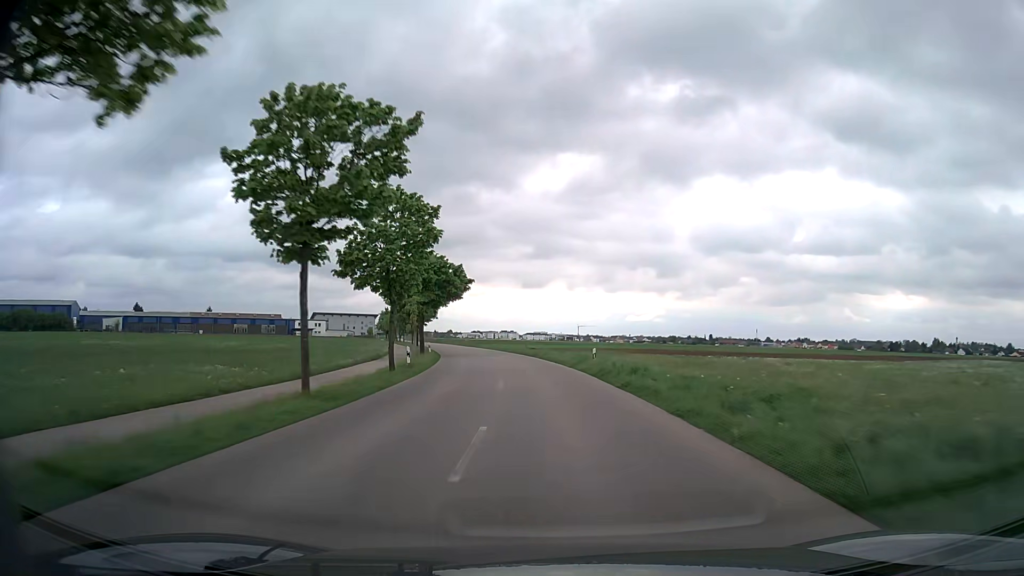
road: tertiary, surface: asphalt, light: Day
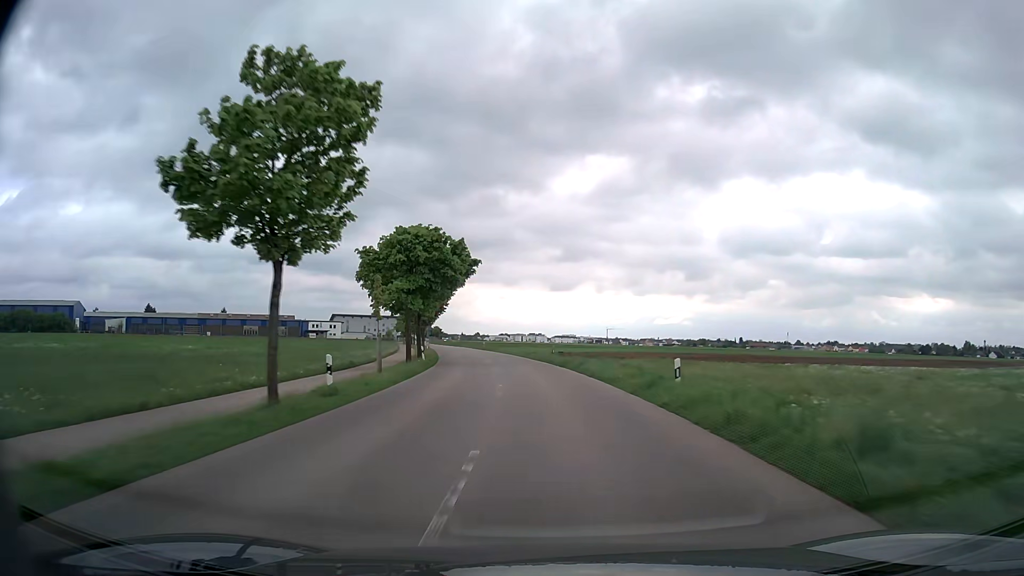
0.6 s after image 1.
(-0.3, +14.4) m; -2°
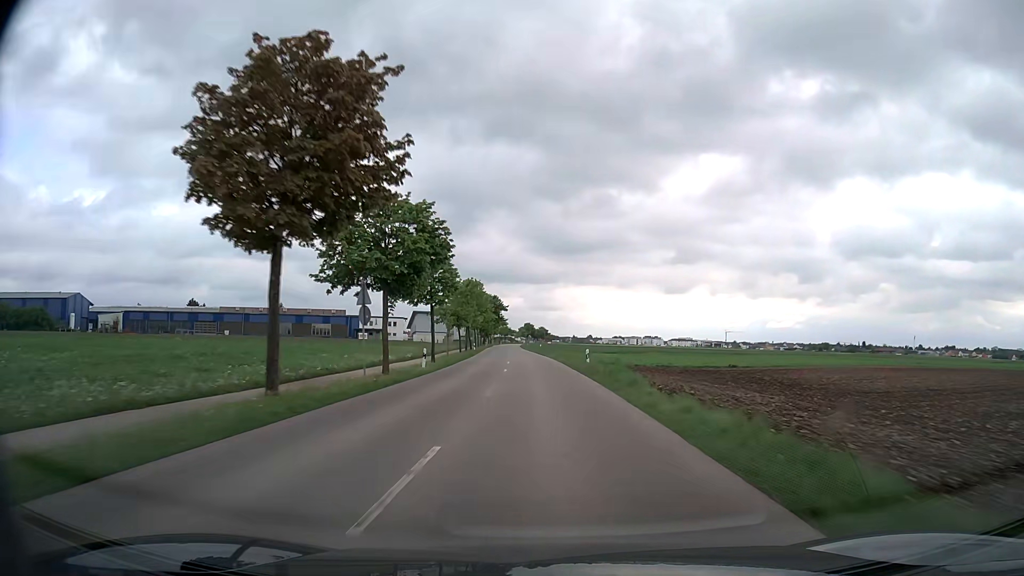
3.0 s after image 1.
(-5.0, +59.9) m; -9°
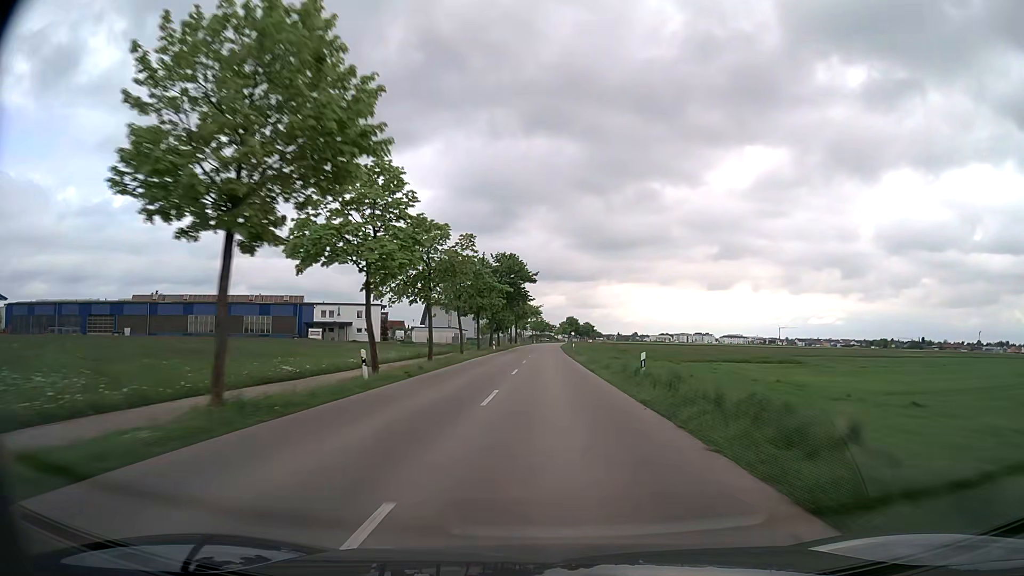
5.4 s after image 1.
(-2.5, +63.6) m; -4°
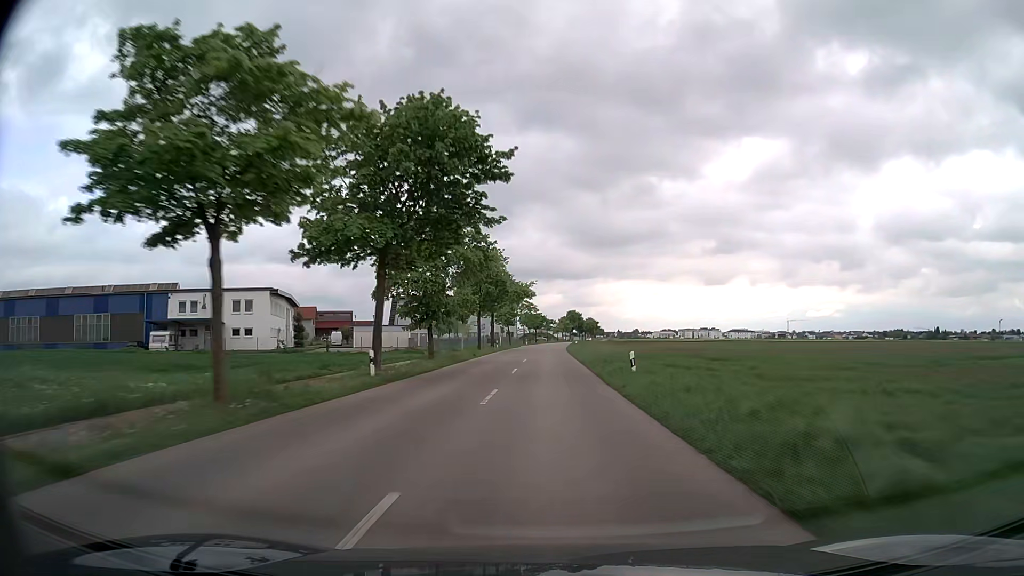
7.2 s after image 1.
(-0.1, +47.6) m; 0°
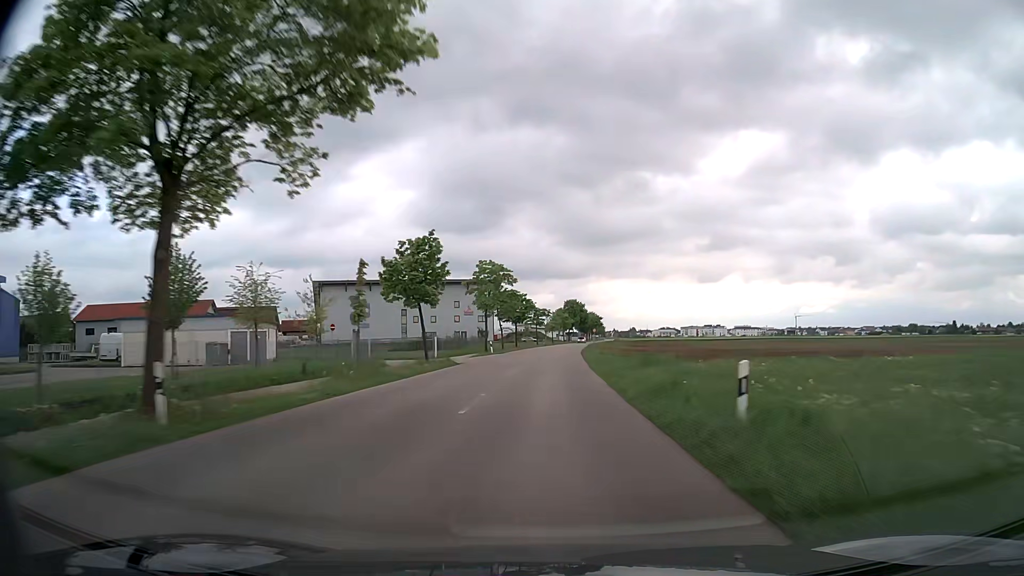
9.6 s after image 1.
(+0.4, +61.9) m; +1°
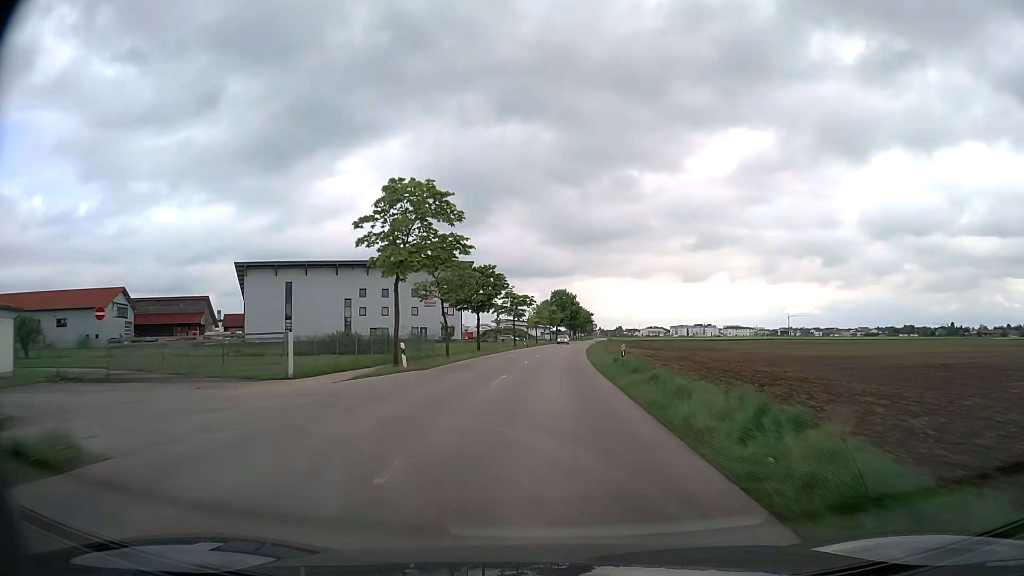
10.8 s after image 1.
(+0.2, +29.7) m; +1°
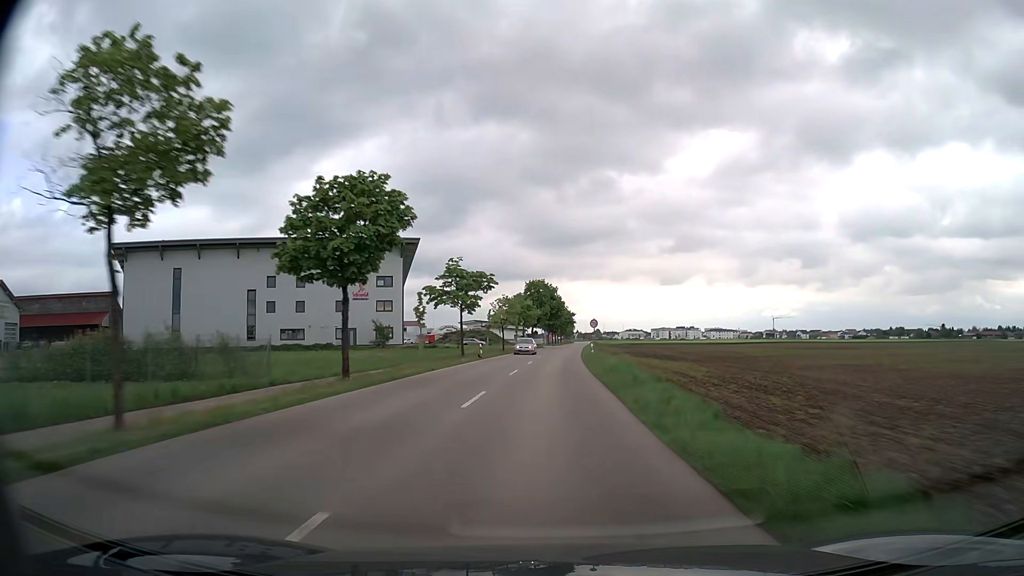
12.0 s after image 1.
(+0.4, +28.9) m; +2°
(0, +10) (0, +20) (0, +30) (+1, +40) (+1, +50) (+1, +60) (+2, +70) (+3, +80) (+3, +90) (+4, +100) m
